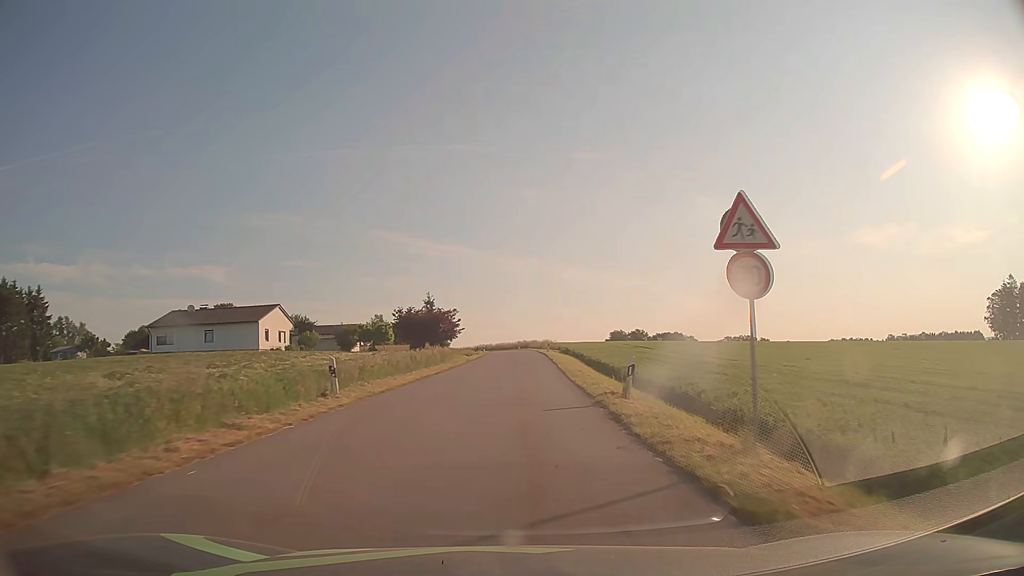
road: tertiary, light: Day
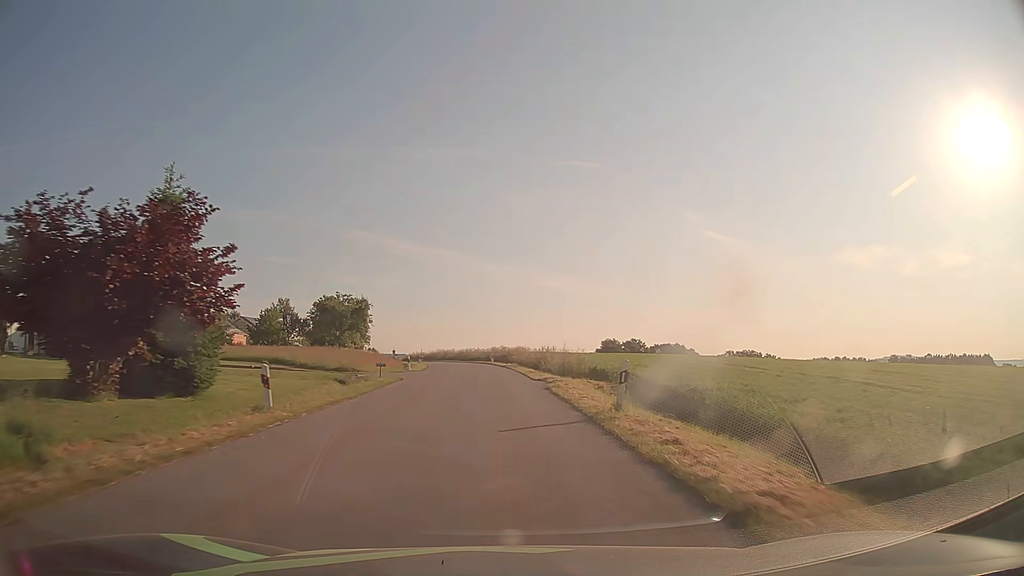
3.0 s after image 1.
(+1.4, +52.9) m; +2°
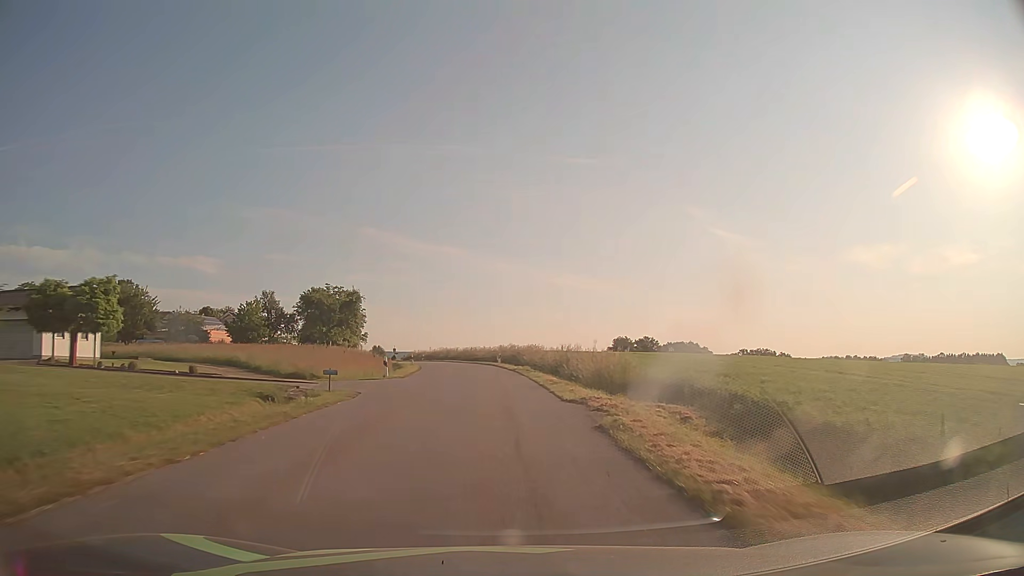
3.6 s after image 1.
(-0.1, +10.4) m; -1°
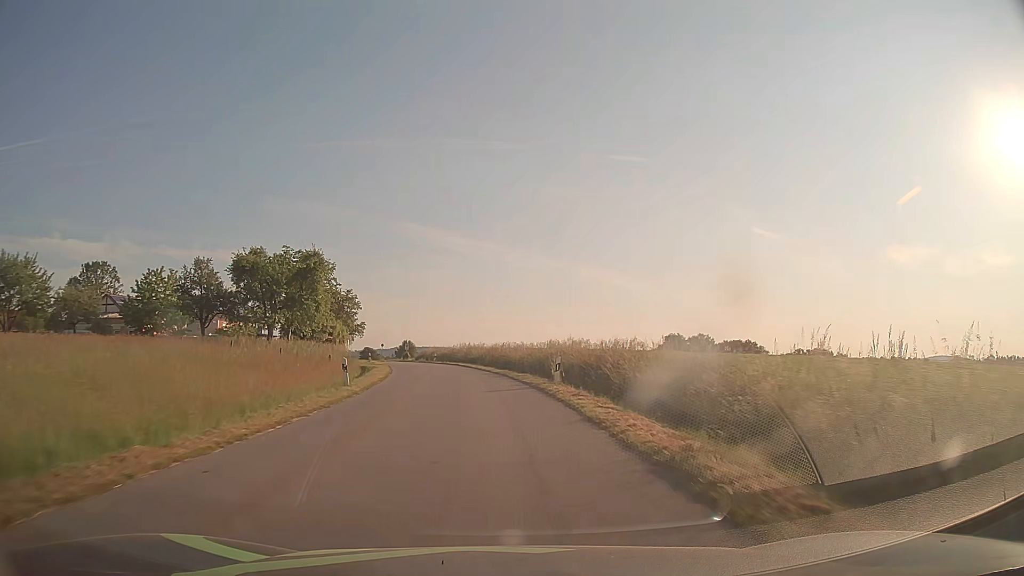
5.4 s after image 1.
(-0.8, +31.1) m; -3°
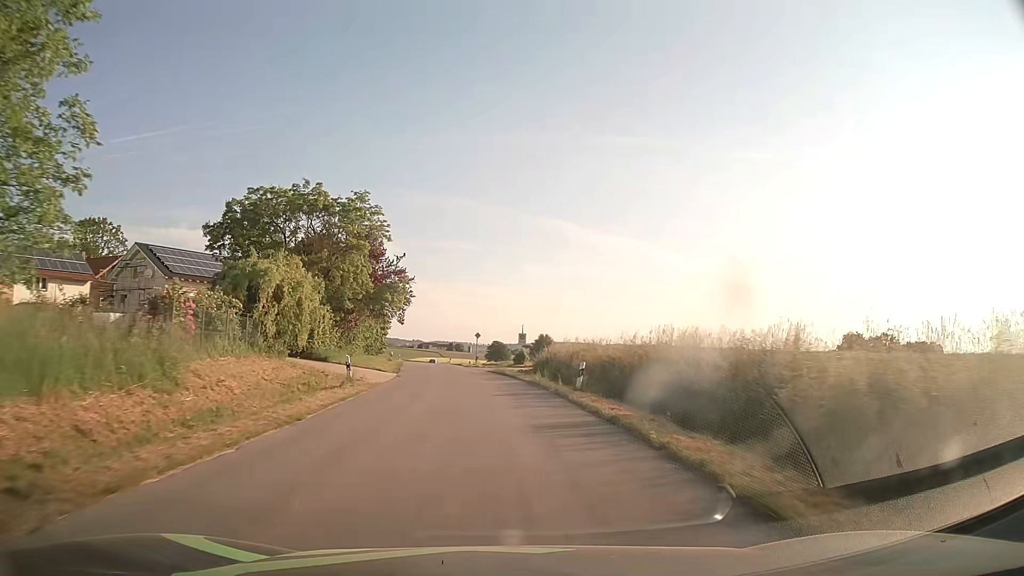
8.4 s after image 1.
(-5.4, +51.9) m; -12°
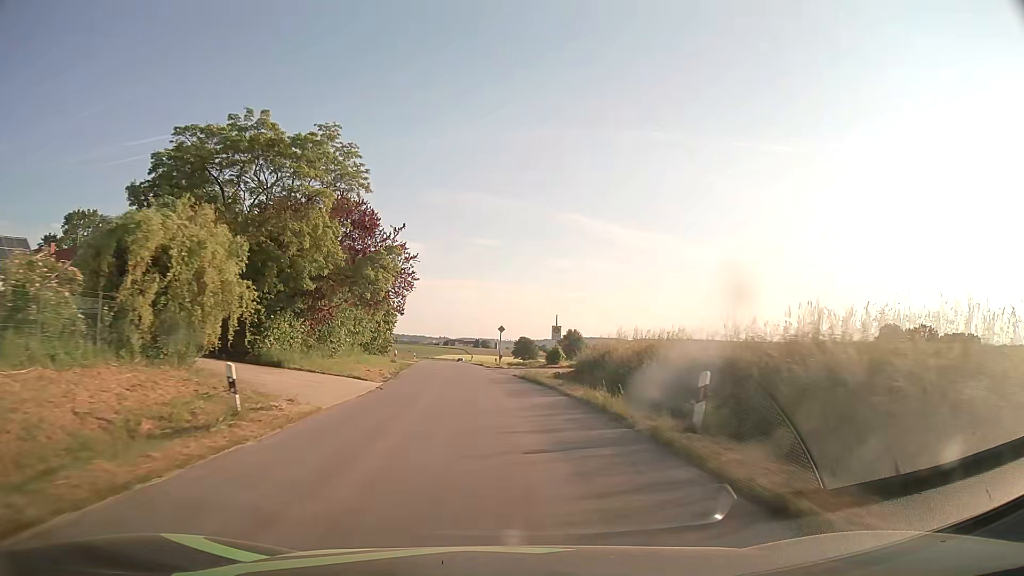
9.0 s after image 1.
(-0.2, +10.6) m; -2°
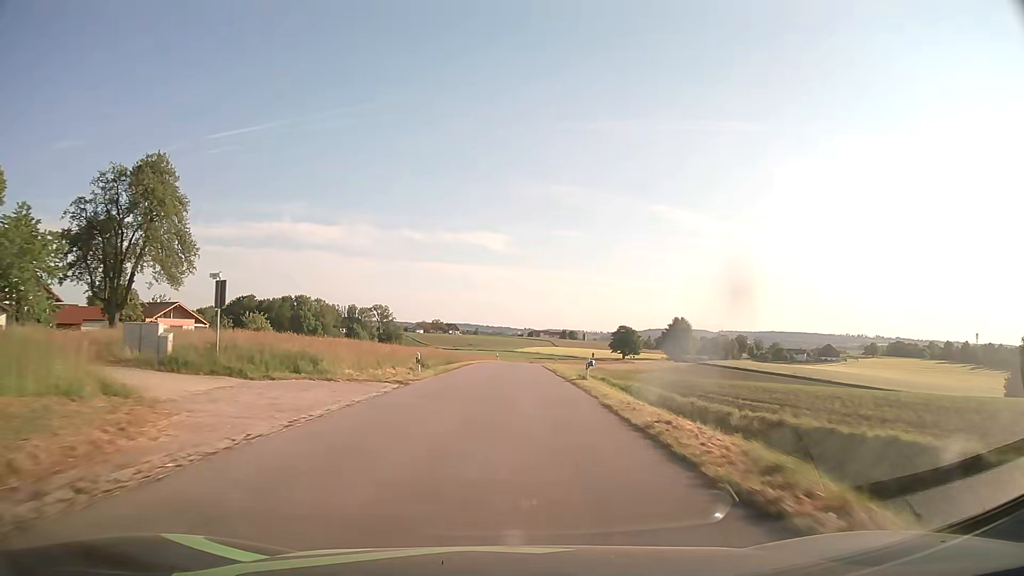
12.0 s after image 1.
(-3.8, +53.1) m; -7°
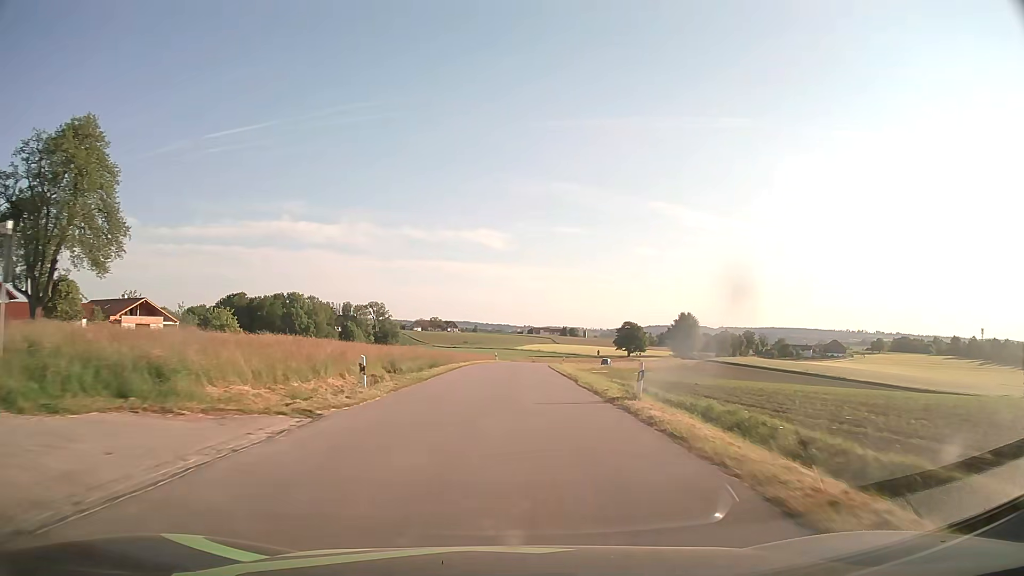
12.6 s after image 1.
(0.0, +10.7) m; 0°
(0, +10) (0, +20) (0, +30) (+1, +40) (+1, +50) (+2, +60) (+3, +70) (+4, +80) (+5, +90) (+7, +100) m
